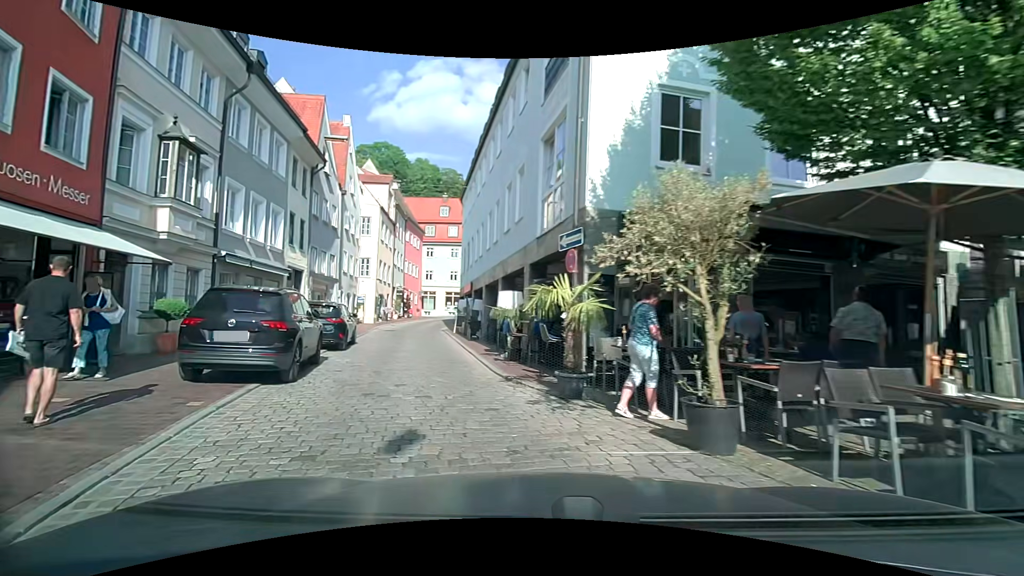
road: residential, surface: sett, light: Day
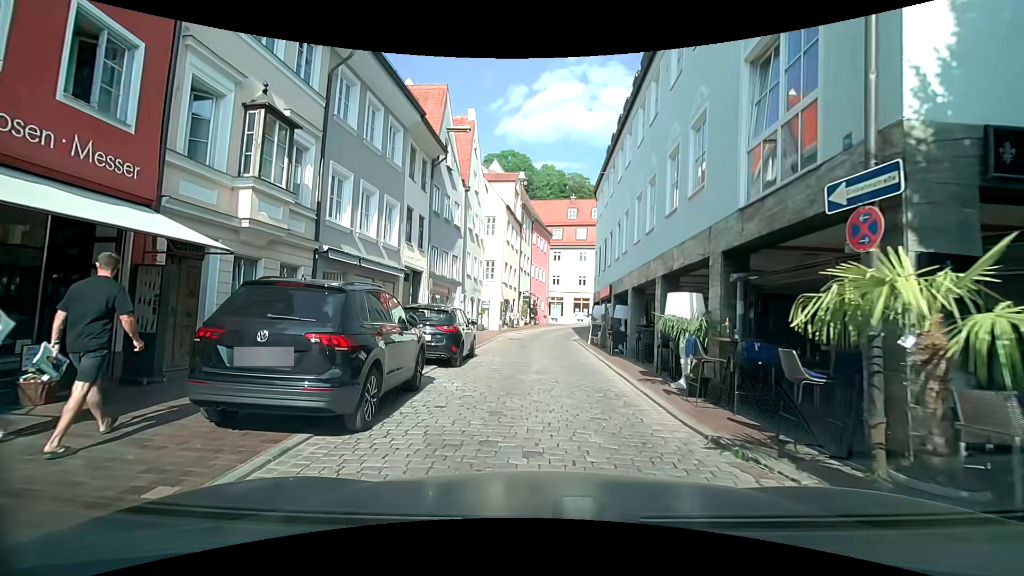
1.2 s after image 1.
(-0.6, +3.9) m; -16°
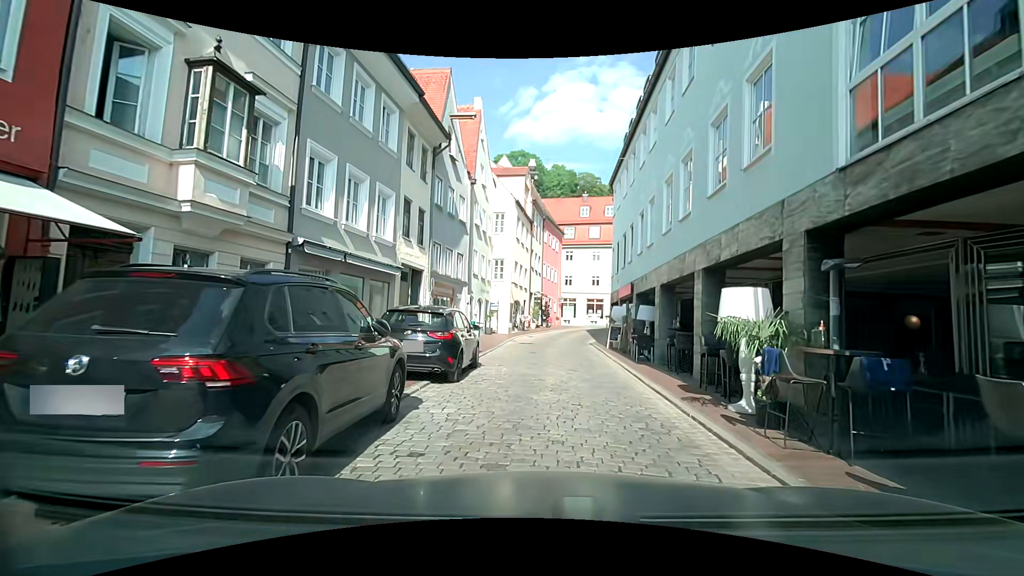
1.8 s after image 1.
(+0.1, +2.2) m; -3°
